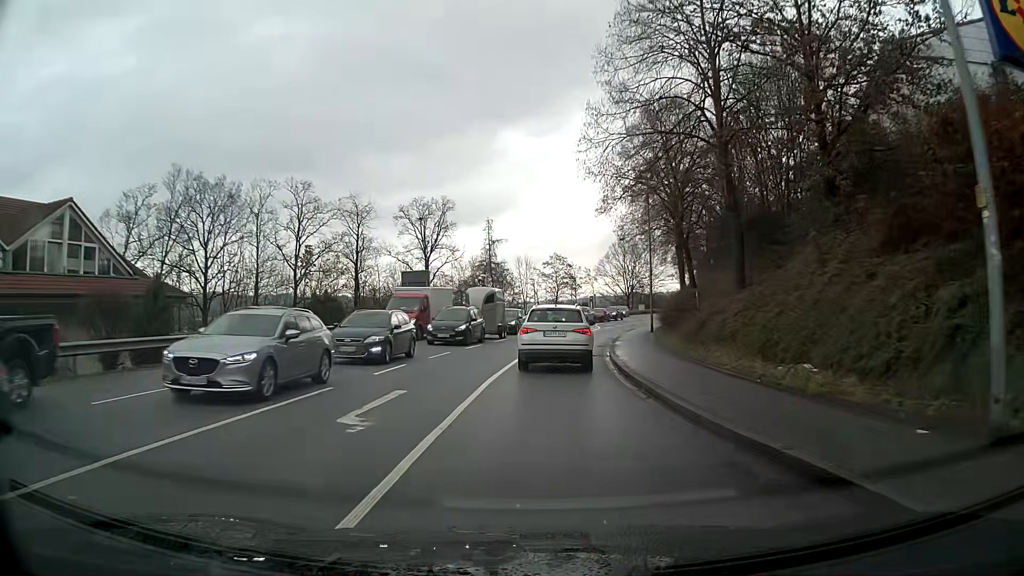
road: tertiary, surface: asphalt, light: Day
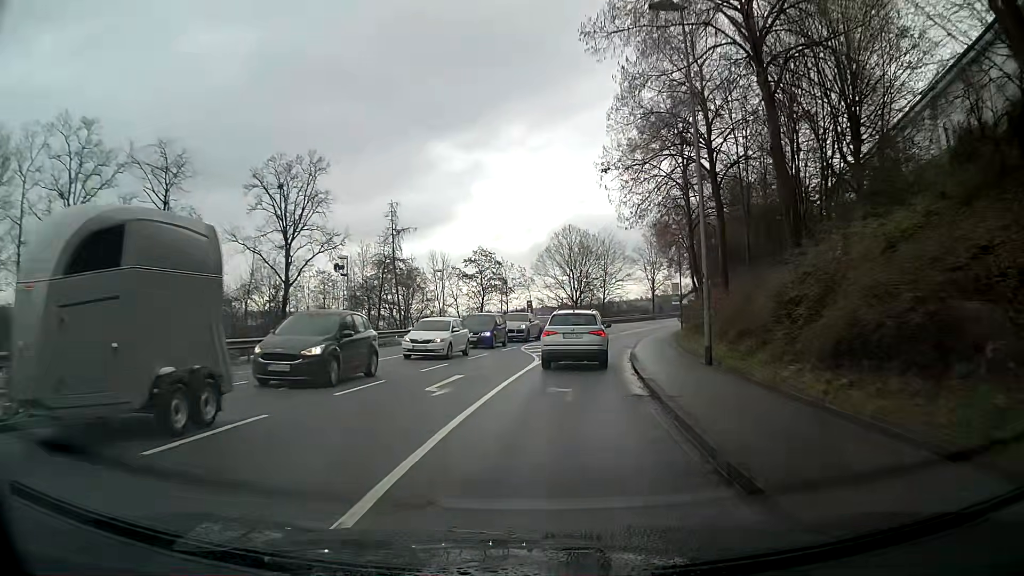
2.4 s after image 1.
(+1.4, +26.8) m; +7°
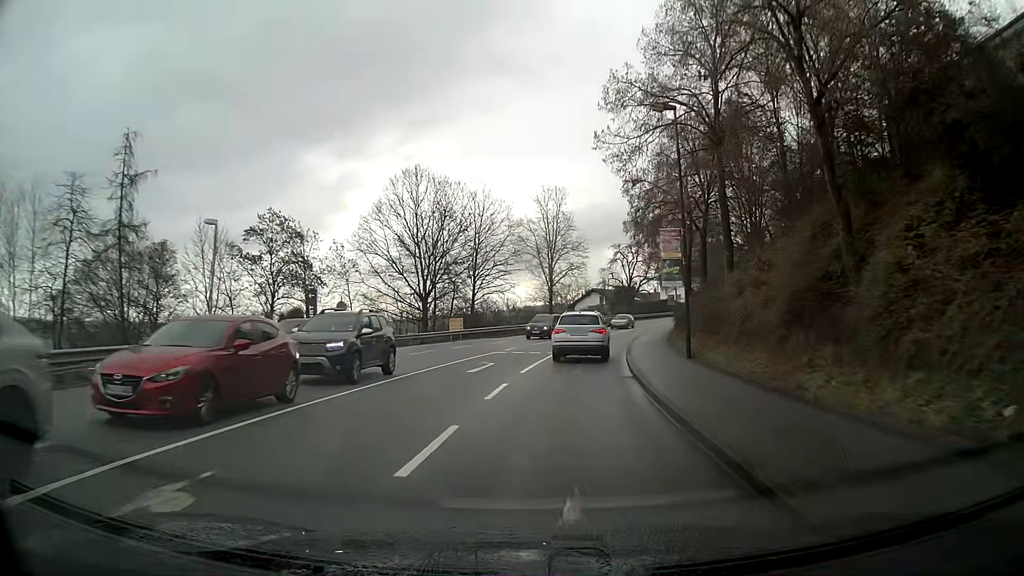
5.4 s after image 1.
(+3.2, +36.6) m; +10°
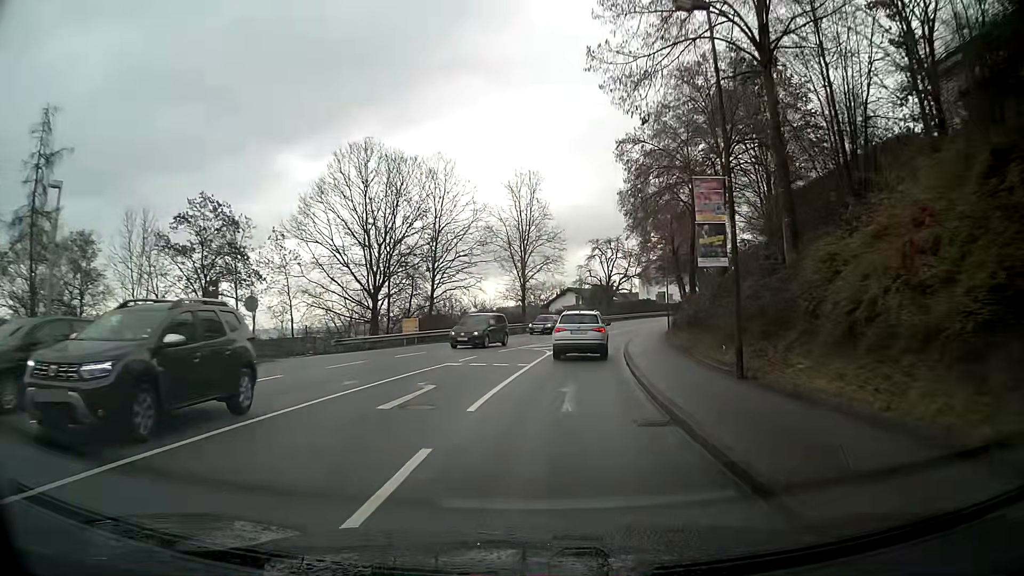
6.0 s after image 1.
(+0.2, +7.7) m; +2°
